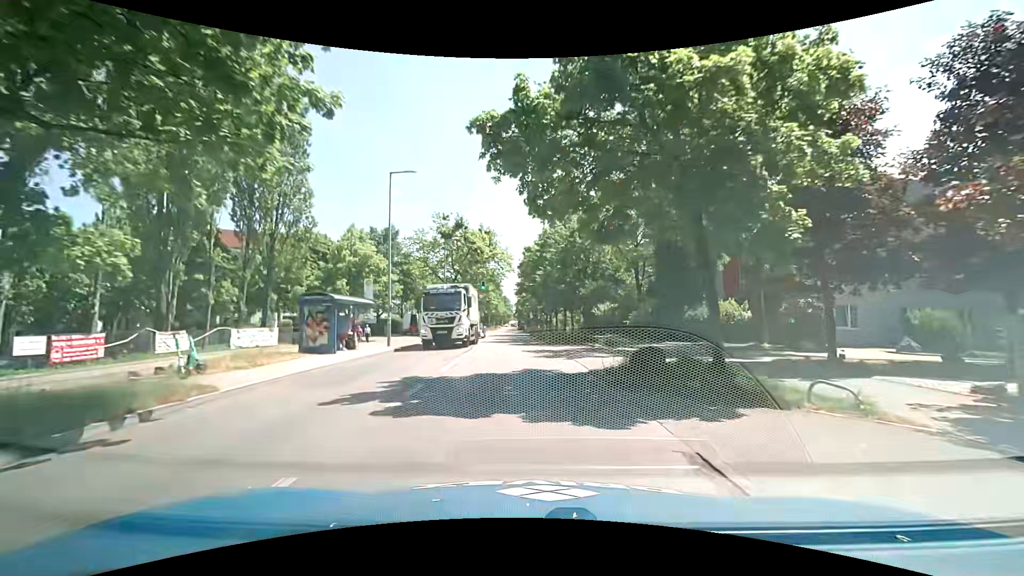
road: tertiary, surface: asphalt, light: Day
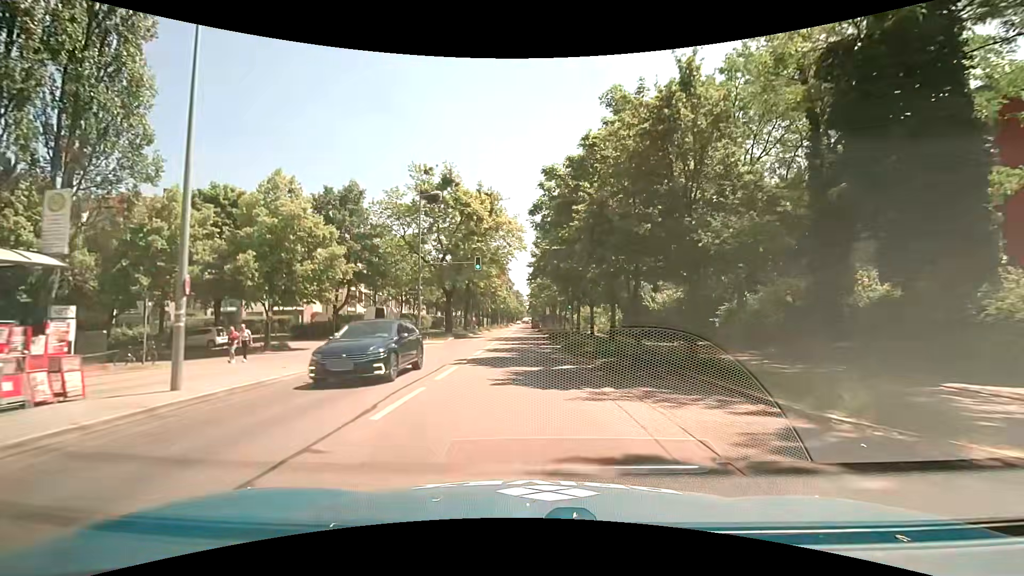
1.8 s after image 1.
(-0.6, +18.7) m; -2°
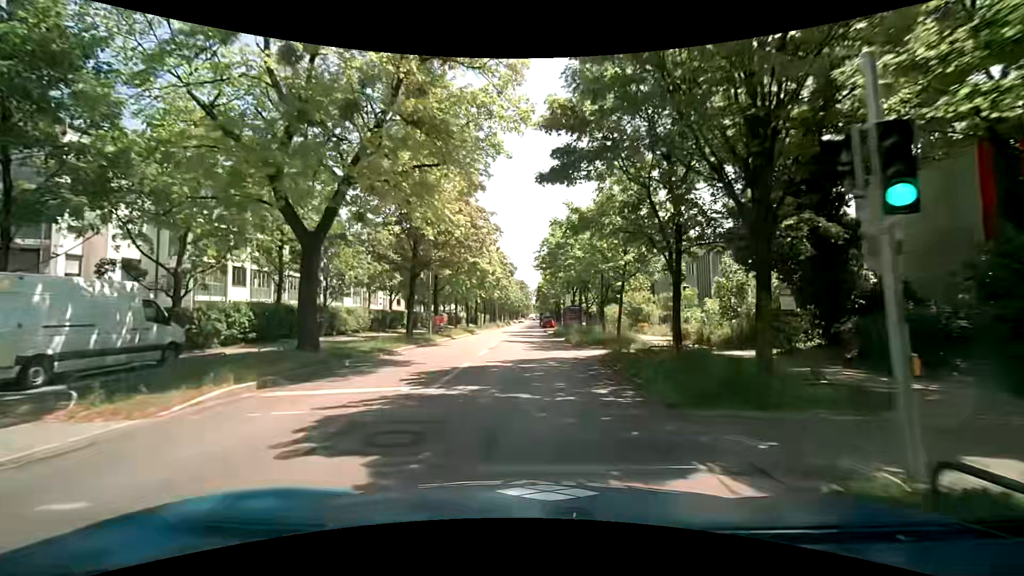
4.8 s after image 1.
(-0.5, +31.0) m; -2°
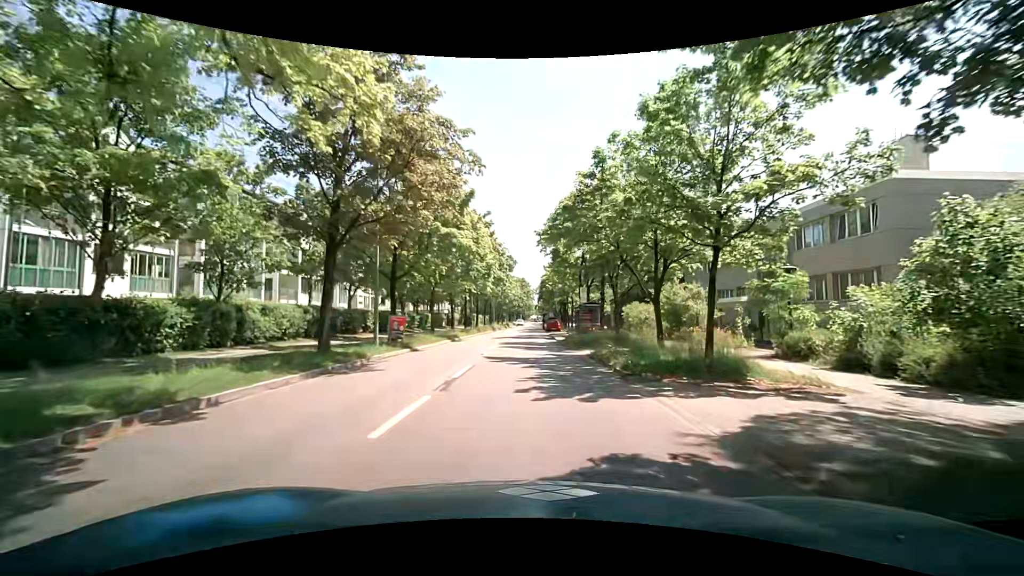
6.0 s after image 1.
(+0.1, +12.6) m; +1°
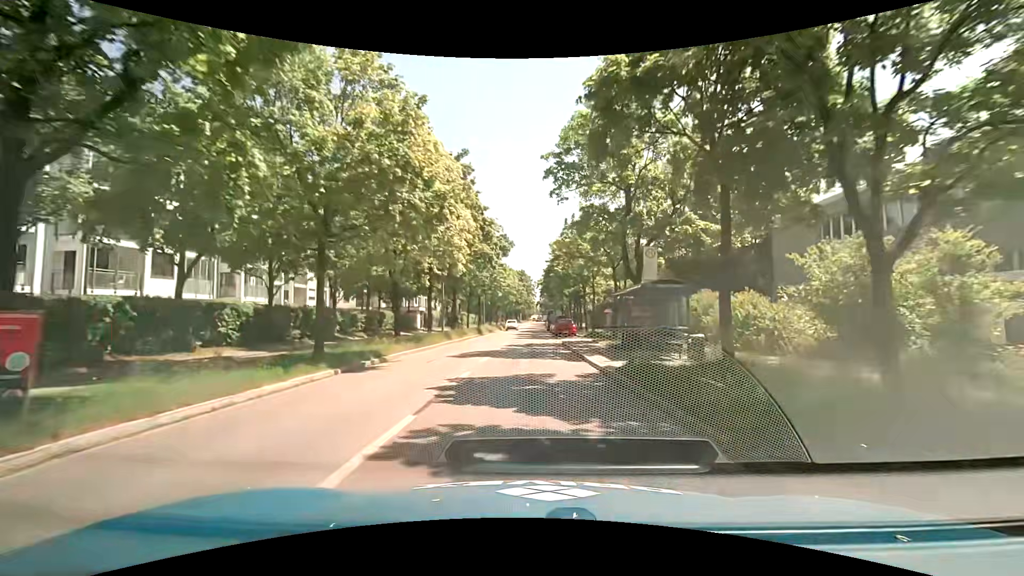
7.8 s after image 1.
(-0.1, +20.0) m; 0°
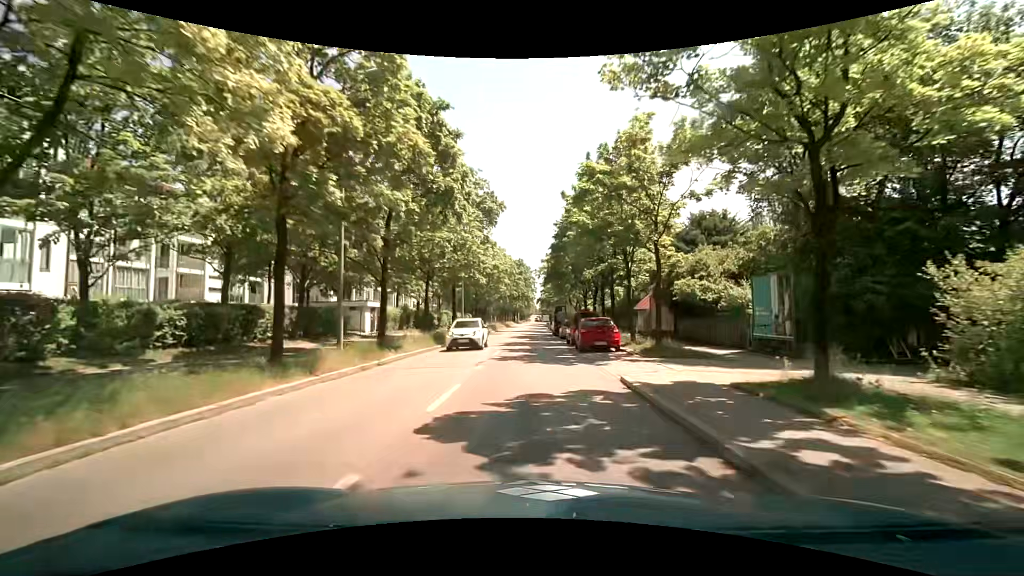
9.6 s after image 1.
(-0.3, +20.8) m; -1°
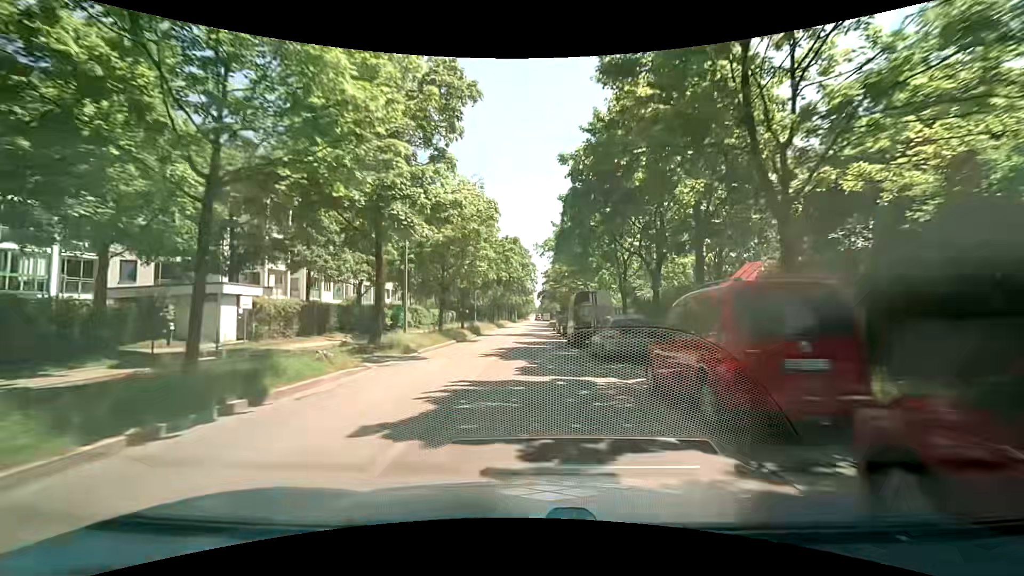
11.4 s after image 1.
(0.0, +21.3) m; 0°
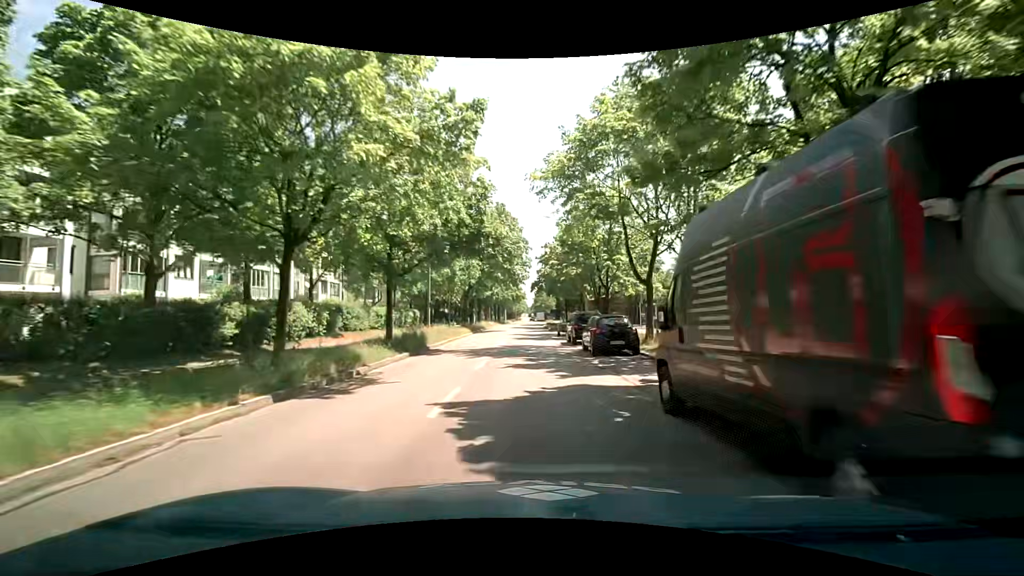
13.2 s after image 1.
(+0.2, +21.8) m; +2°
